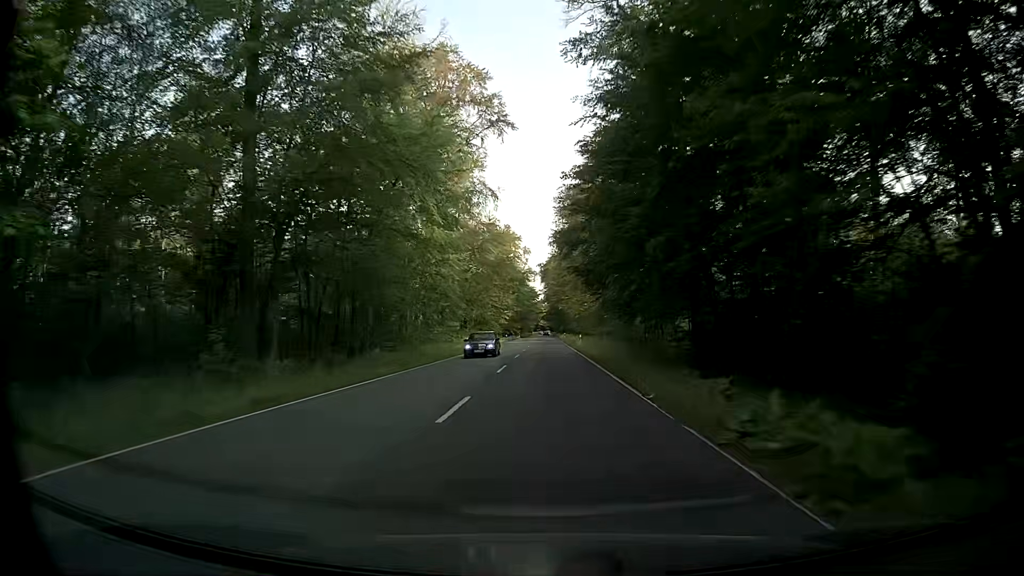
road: secondary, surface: asphalt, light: Day
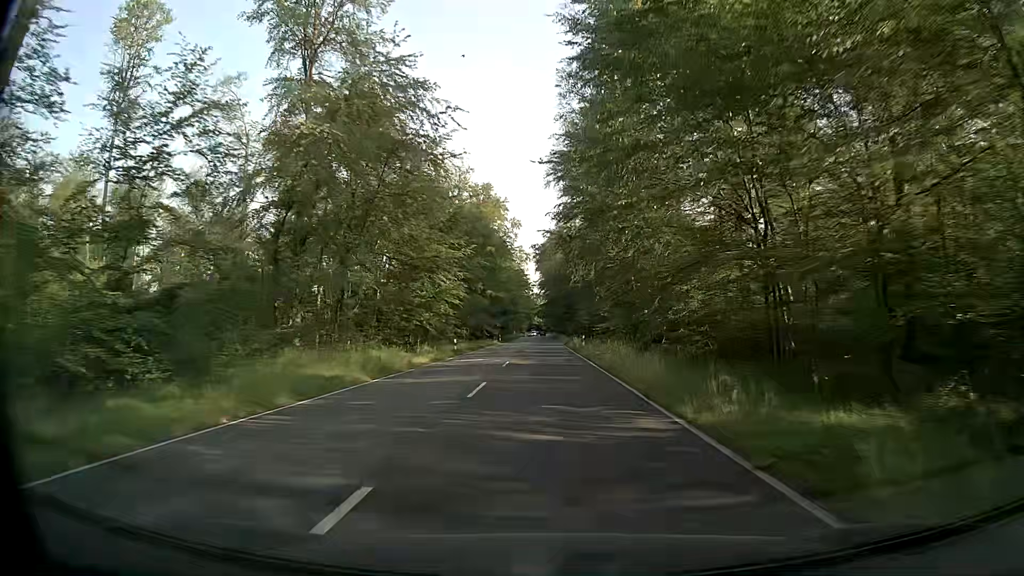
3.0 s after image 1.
(+0.1, +56.0) m; 0°
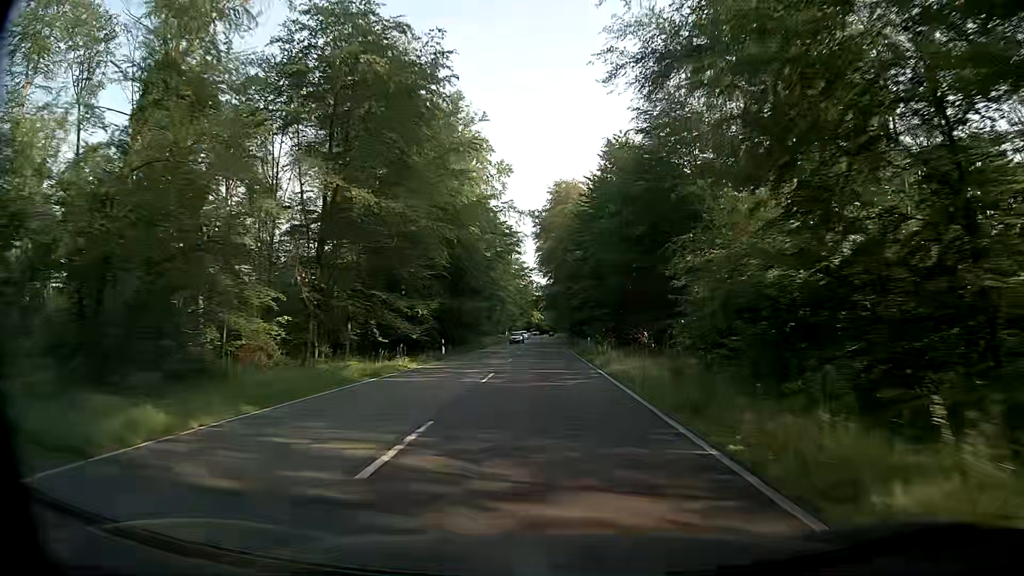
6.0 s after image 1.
(0.0, +55.6) m; 0°
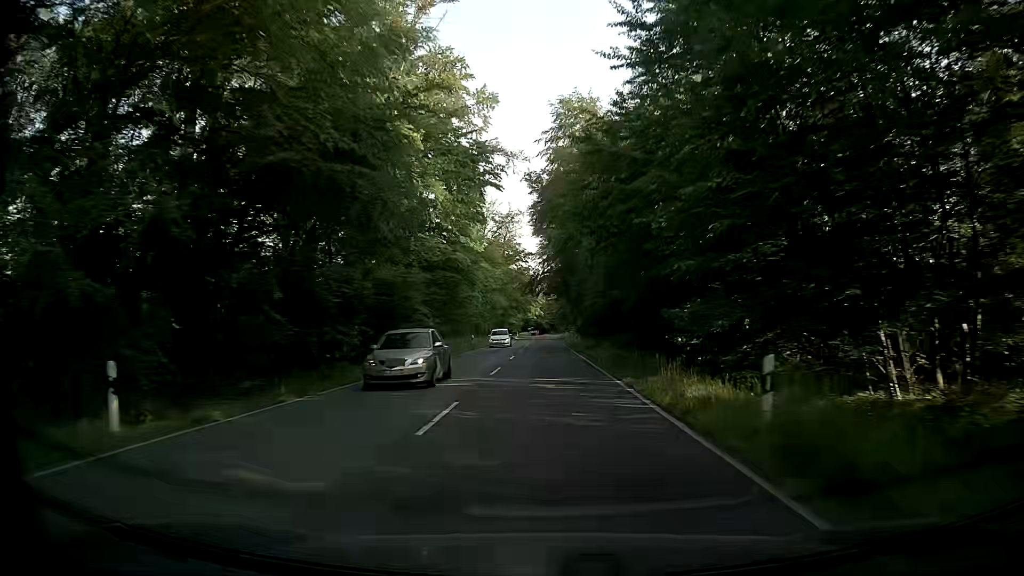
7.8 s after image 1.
(-0.2, +33.3) m; -1°
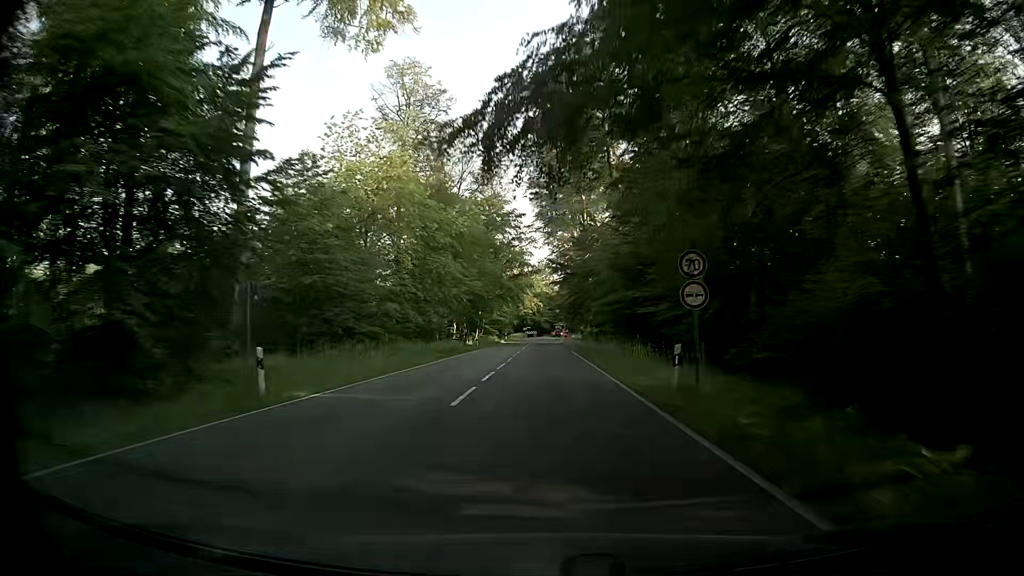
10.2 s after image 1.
(+0.4, +44.3) m; 0°
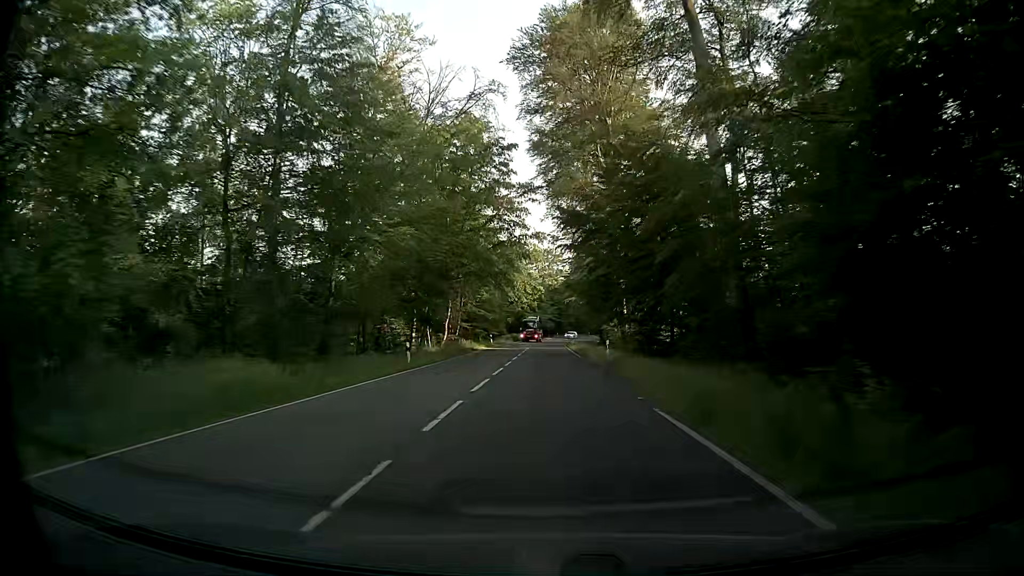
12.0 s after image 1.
(+0.1, +33.2) m; 0°
(0, +10) (0, +20) (0, +30) (0, +40) (0, +50) (+1, +60) (+1, +70) (+1, +80) (+2, +90) (+3, +100) m
